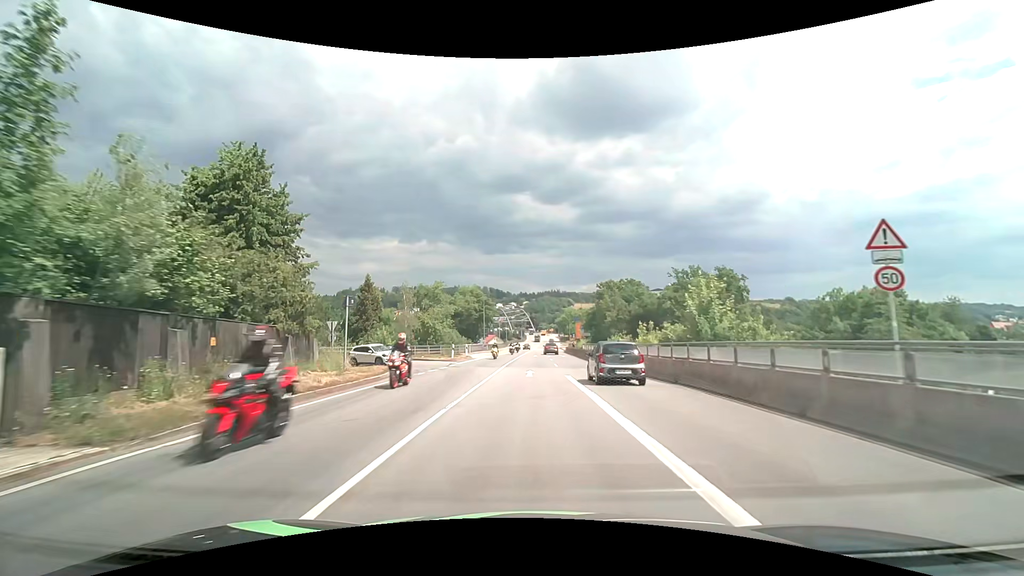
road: primary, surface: asphalt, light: Day
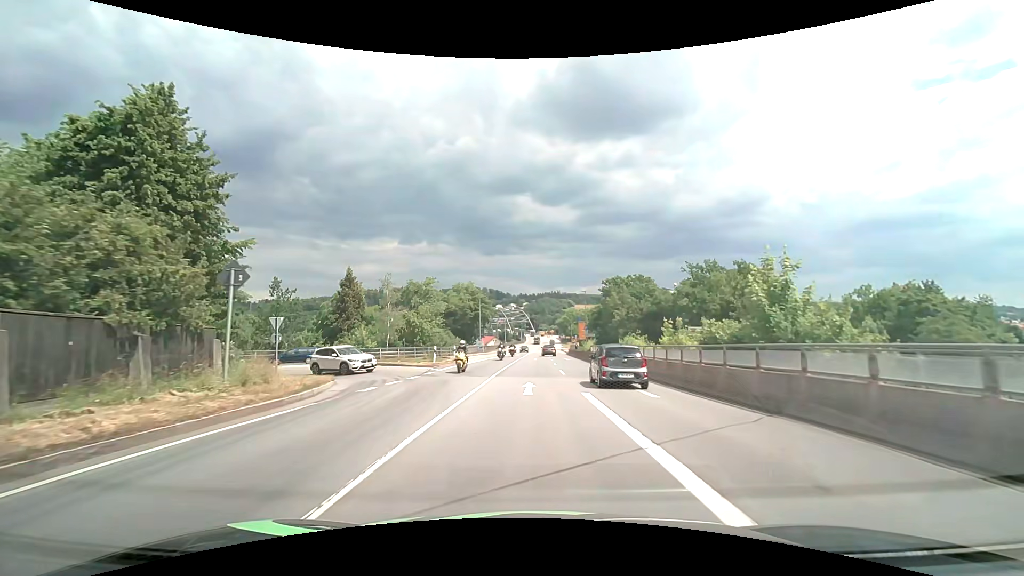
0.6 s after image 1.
(0.0, +6.9) m; 0°
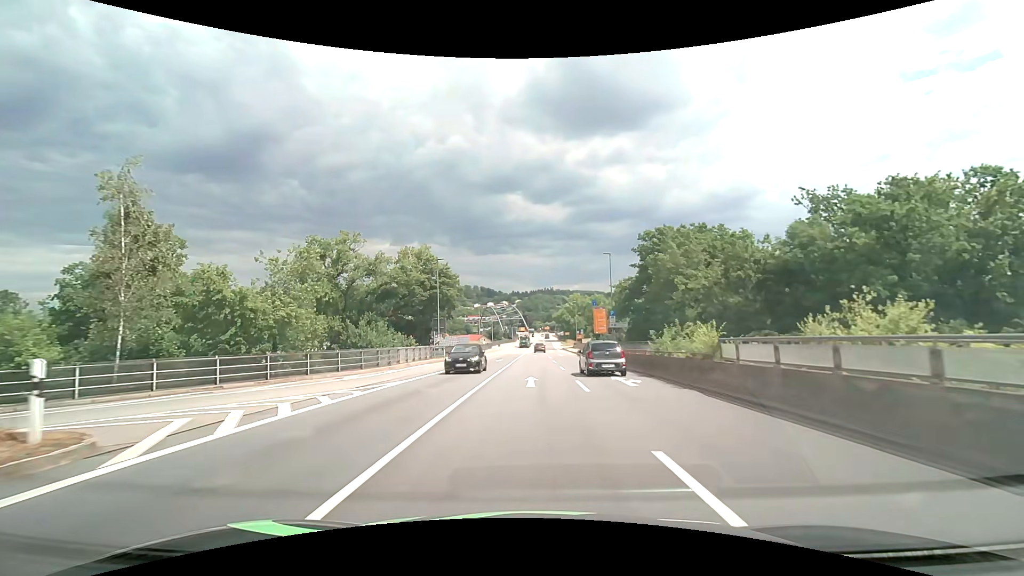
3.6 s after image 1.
(+0.4, +33.7) m; +1°
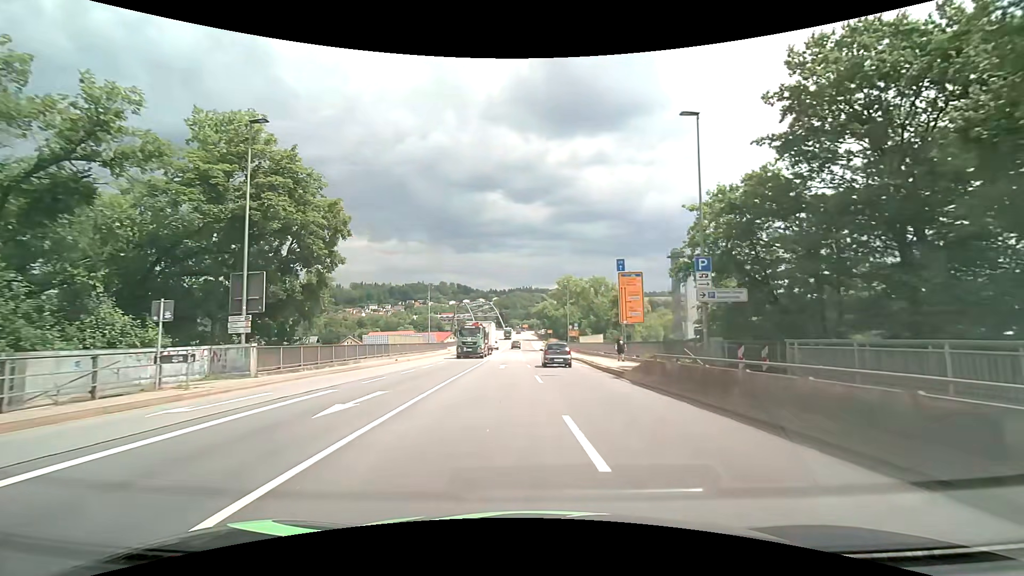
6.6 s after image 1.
(+0.7, +32.8) m; +3°
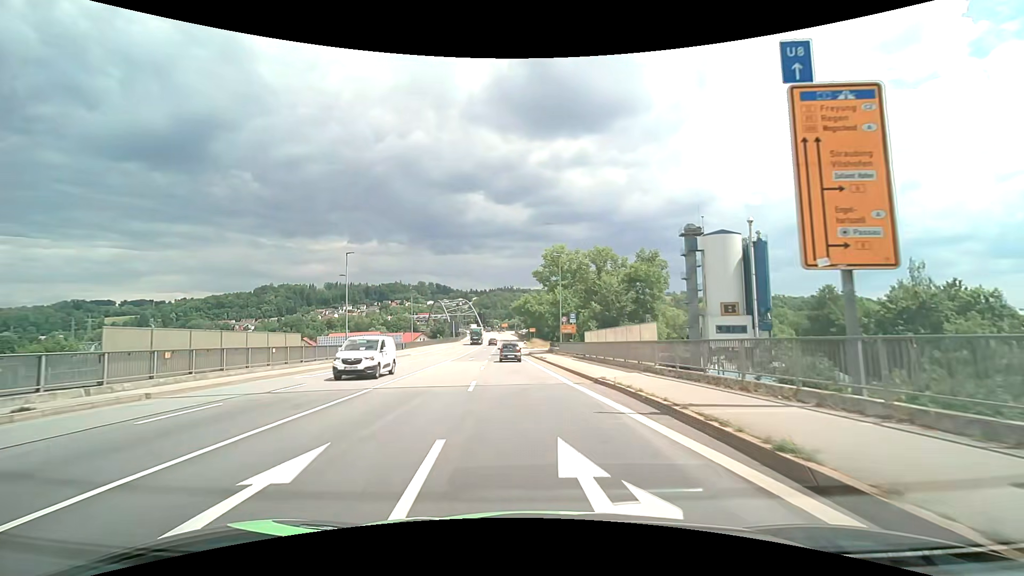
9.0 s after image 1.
(+0.7, +26.0) m; +2°
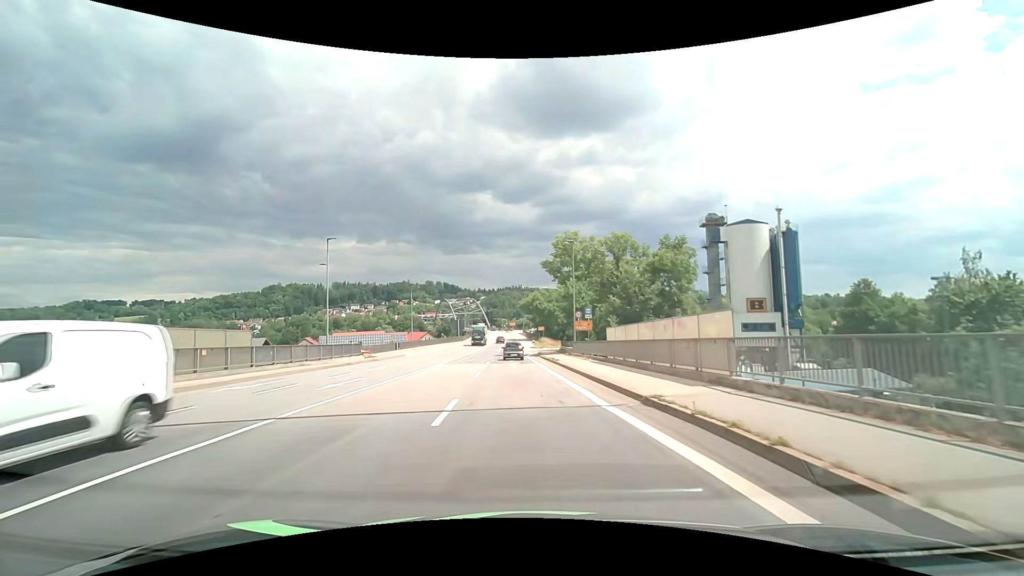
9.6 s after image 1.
(-0.1, +6.7) m; -1°
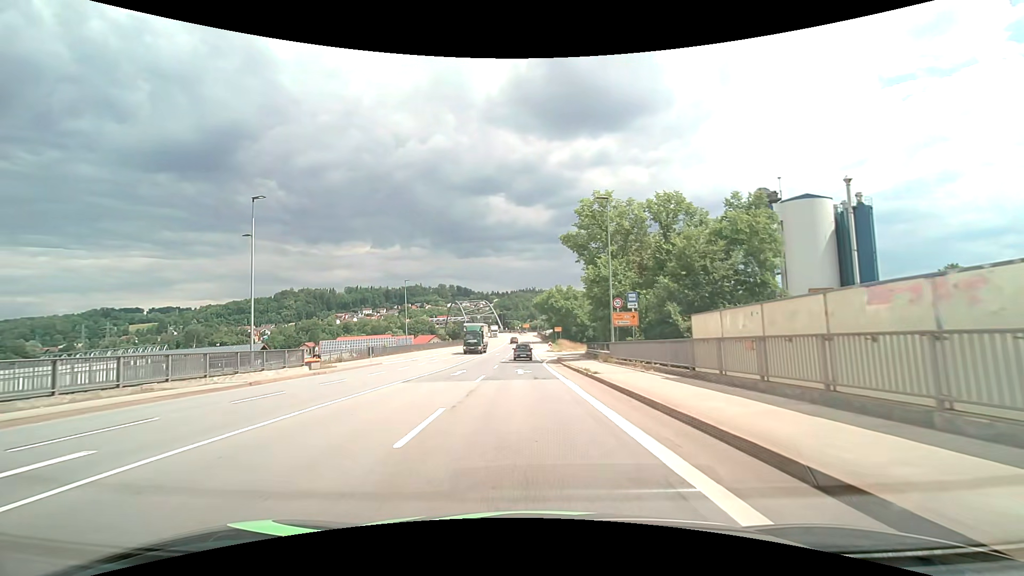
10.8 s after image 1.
(-0.1, +13.5) m; -1°
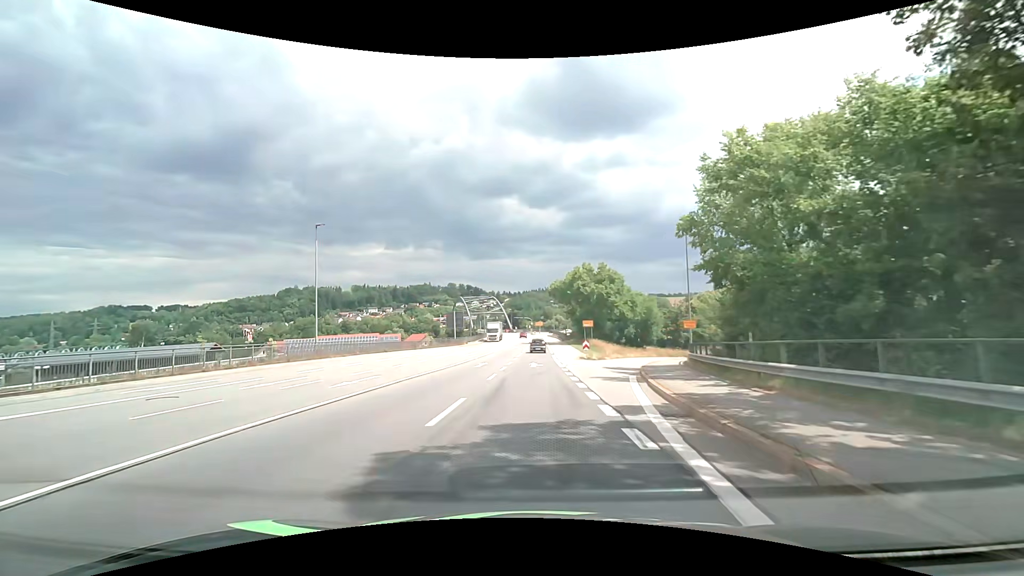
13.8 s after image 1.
(-0.7, +34.7) m; -1°
(0, +10) (0, +20) (0, +30) (0, +40) (+1, +50) (+2, +60) (+3, +70) (+3, +80) (+4, +90) (+4, +100) m
